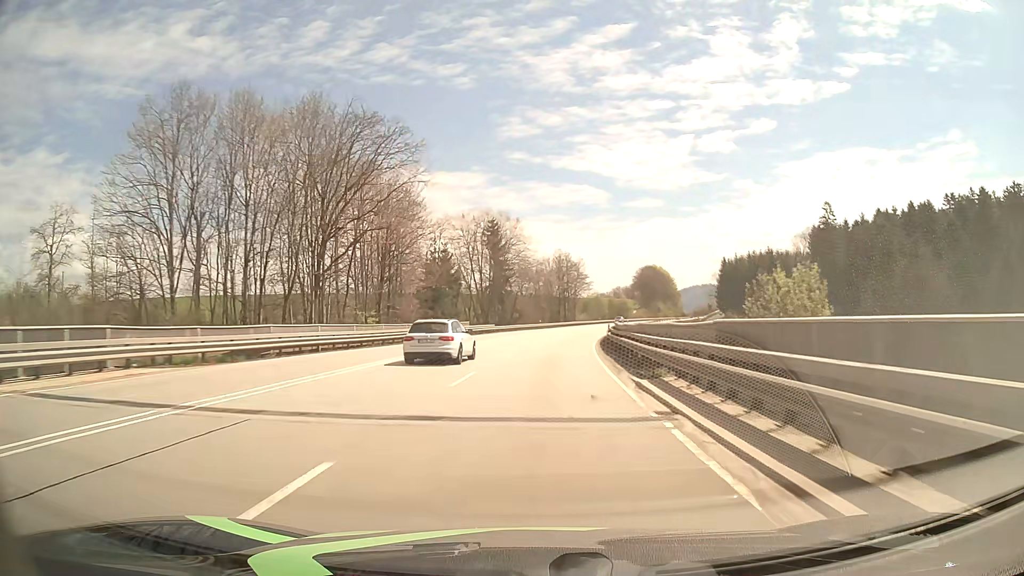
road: primary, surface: asphalt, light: Day
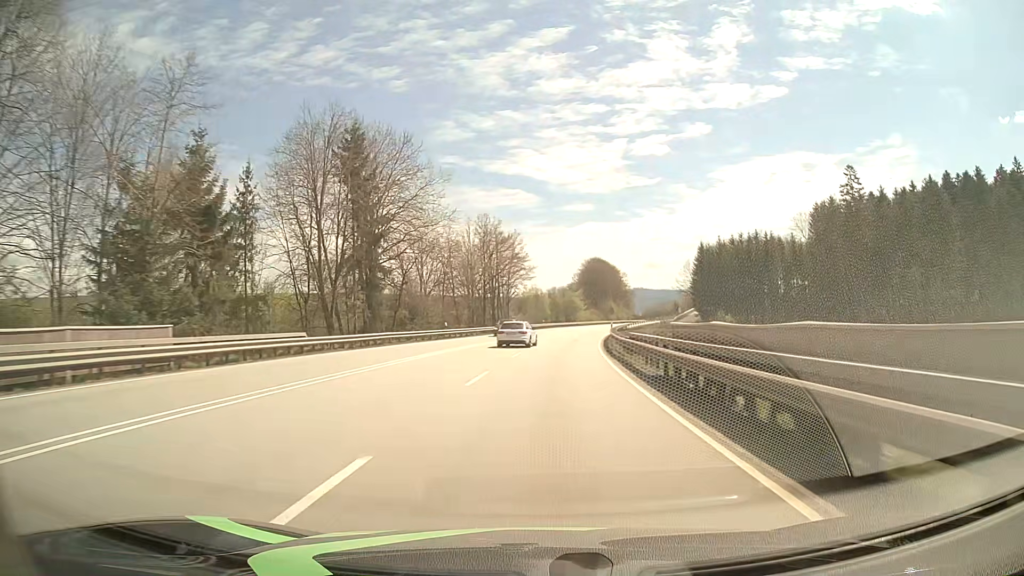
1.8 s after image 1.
(+2.4, +47.4) m; +6°
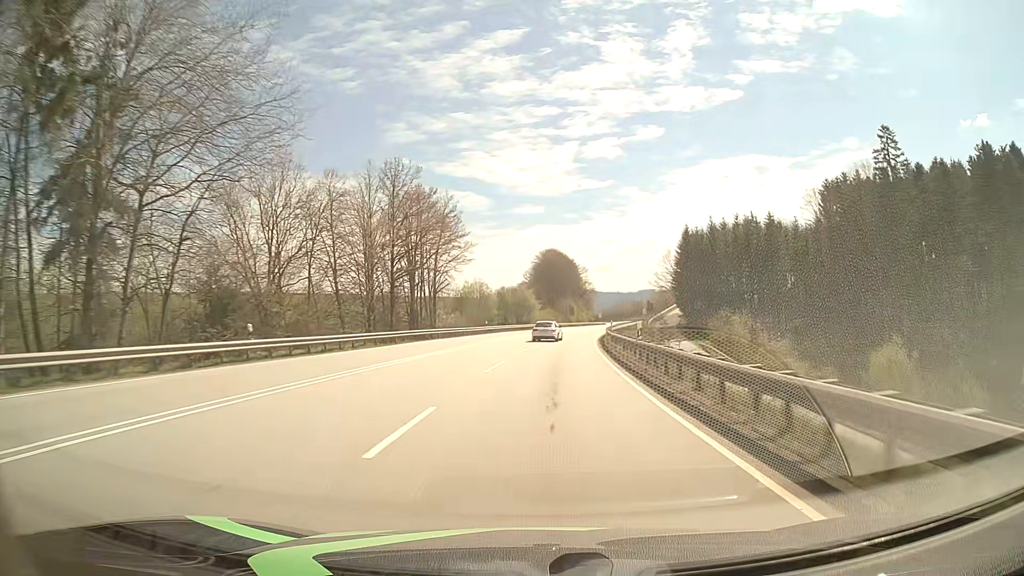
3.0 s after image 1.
(+1.2, +31.6) m; +4°
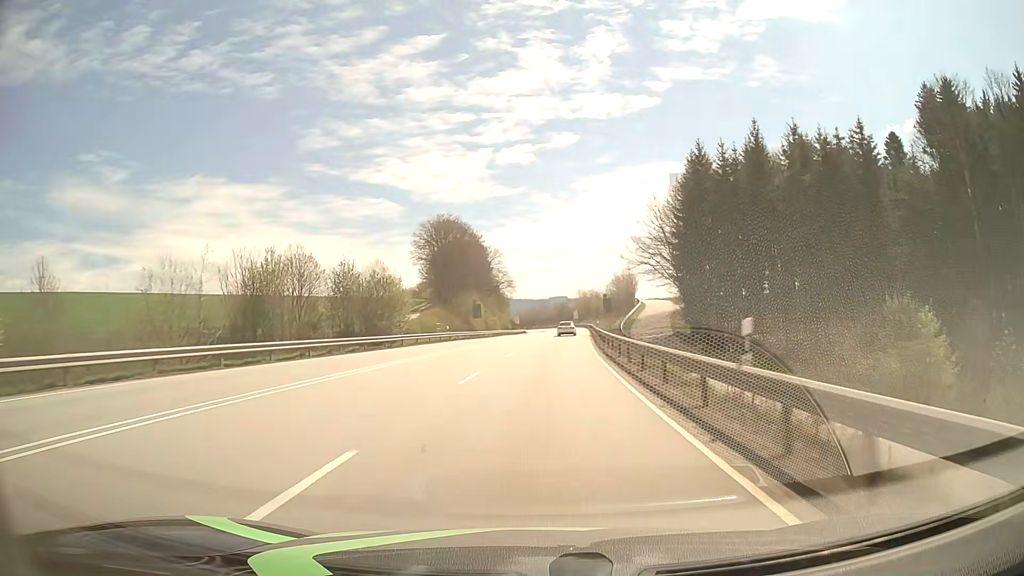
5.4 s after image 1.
(+4.4, +63.0) m; +8°
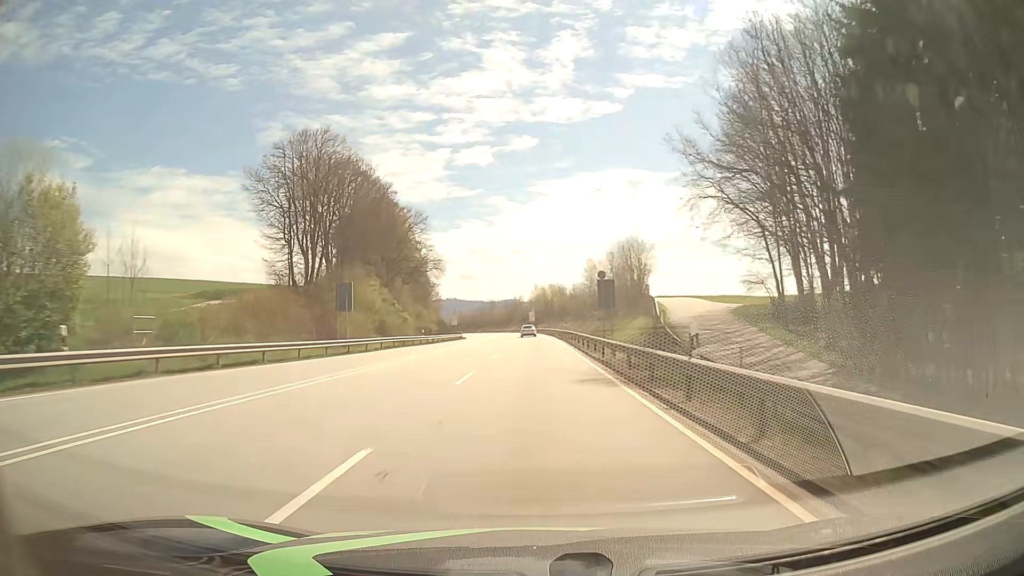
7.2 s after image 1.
(+1.9, +47.3) m; +4°
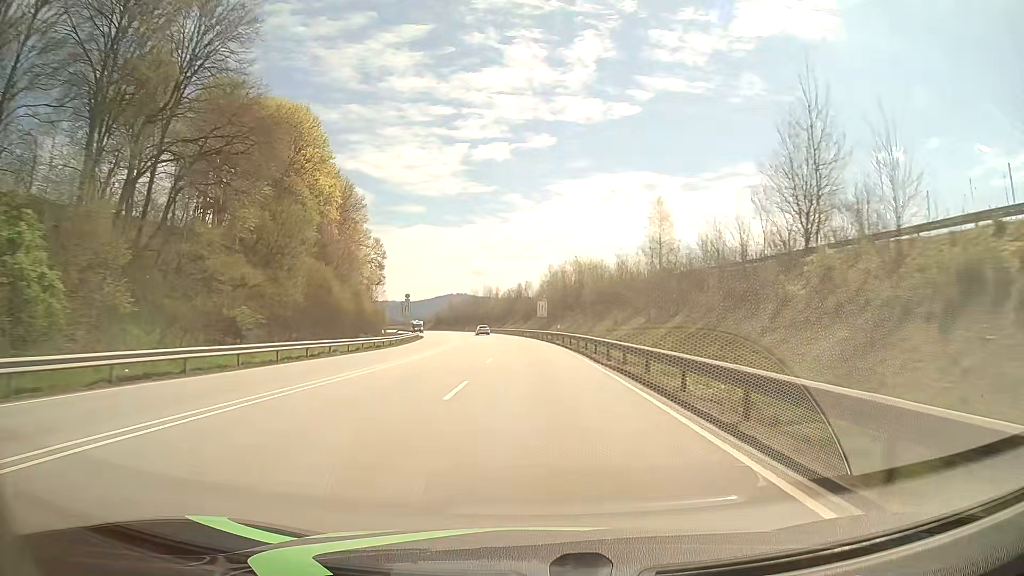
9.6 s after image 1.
(0.0, +63.2) m; -1°
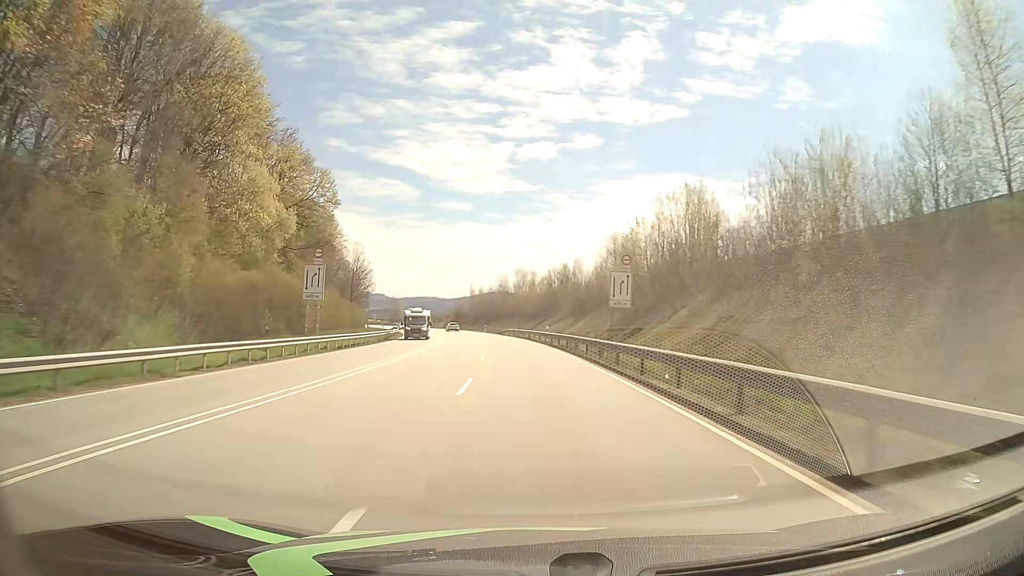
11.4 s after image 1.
(-1.3, +47.4) m; -4°
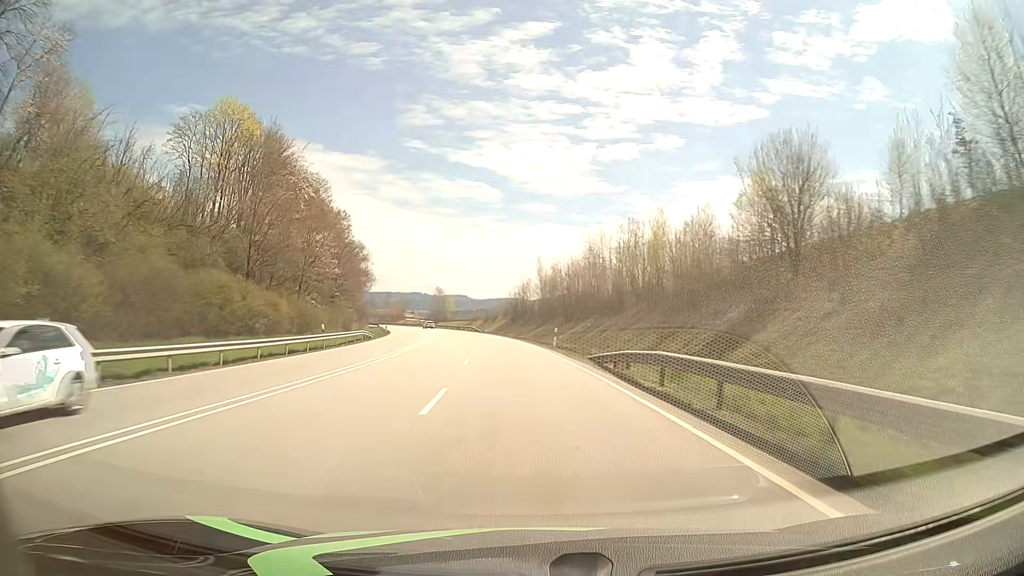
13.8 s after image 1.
(-3.5, +63.2) m; -7°
